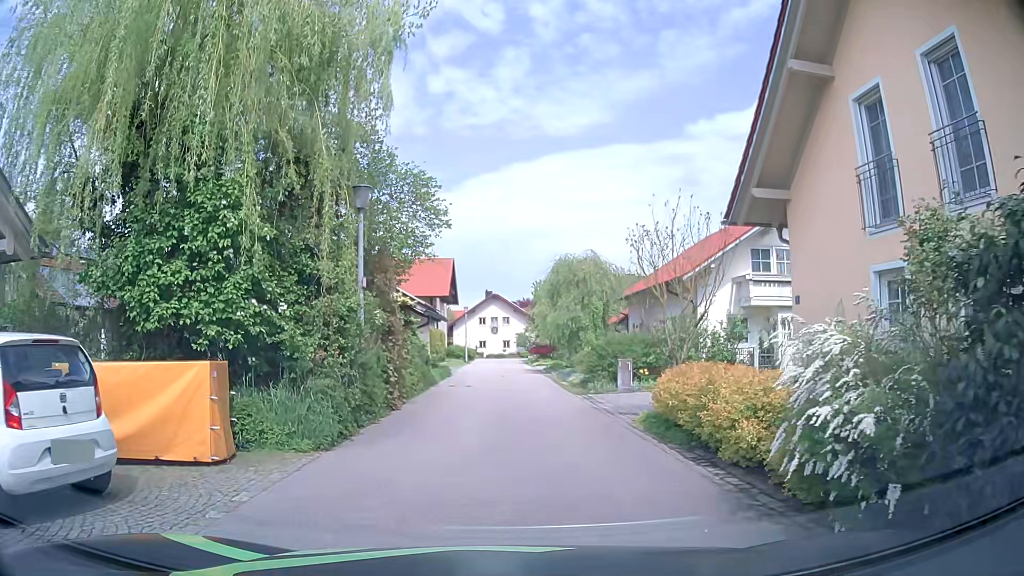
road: residential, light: Day
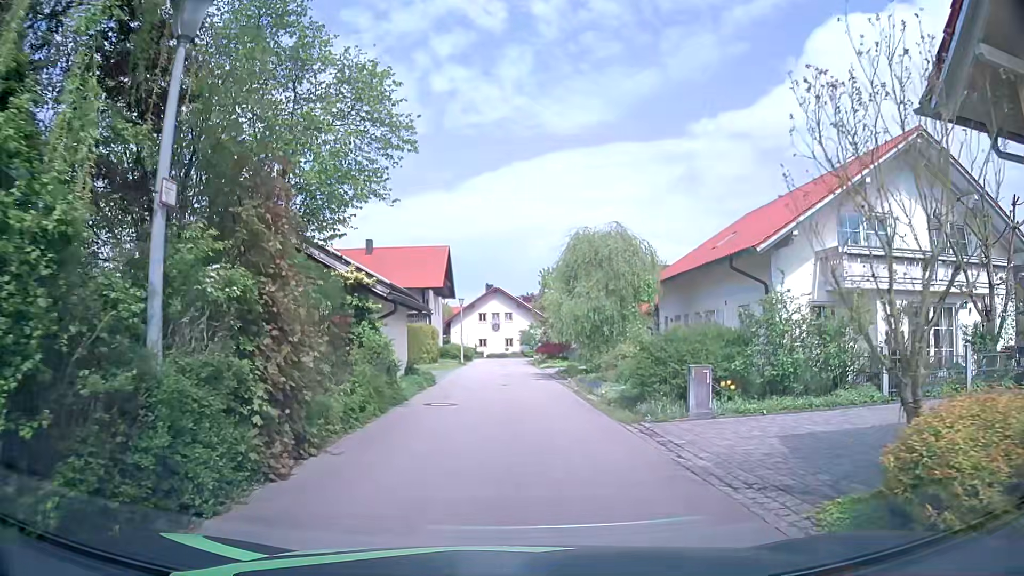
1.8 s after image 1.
(+0.4, +7.6) m; +2°
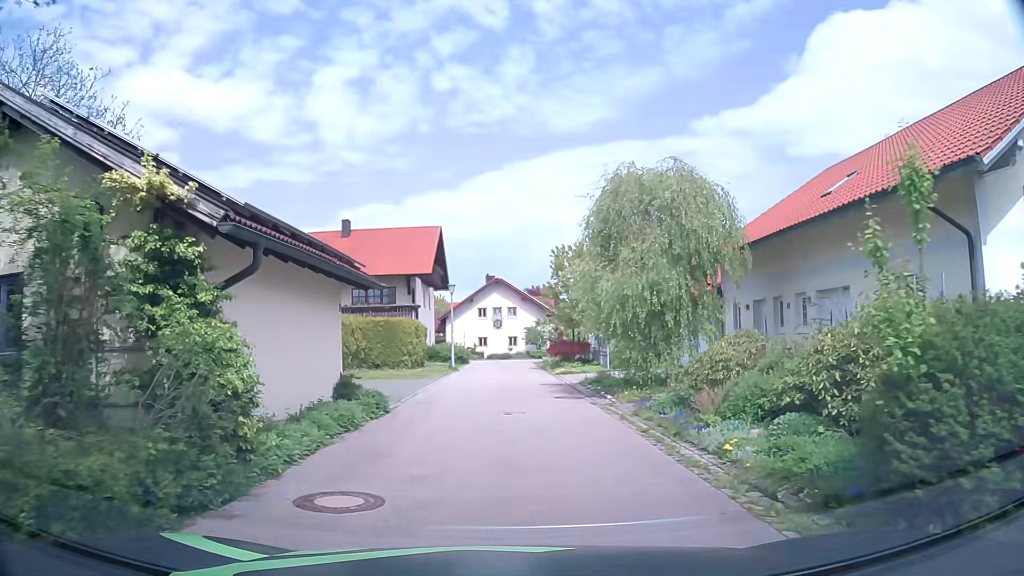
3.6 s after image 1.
(+0.1, +9.6) m; 0°
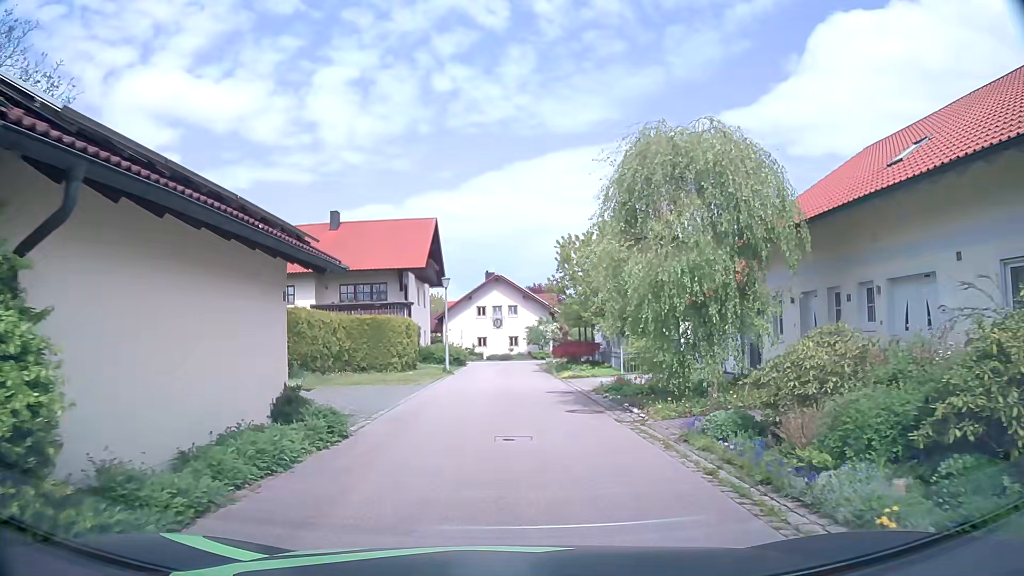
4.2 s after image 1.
(0.0, +3.5) m; 0°
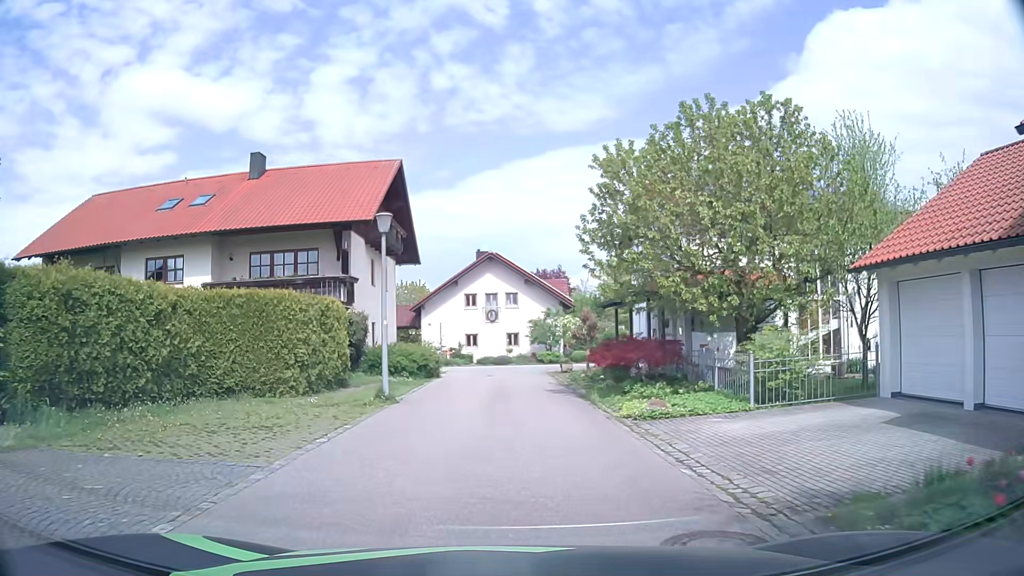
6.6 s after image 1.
(+0.1, +14.7) m; +1°
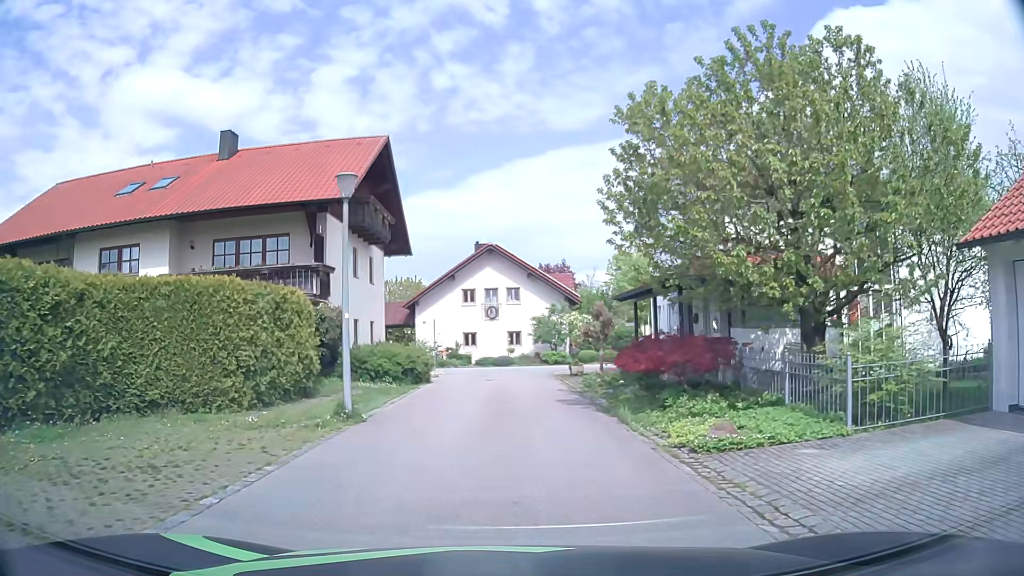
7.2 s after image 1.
(0.0, +3.7) m; -1°
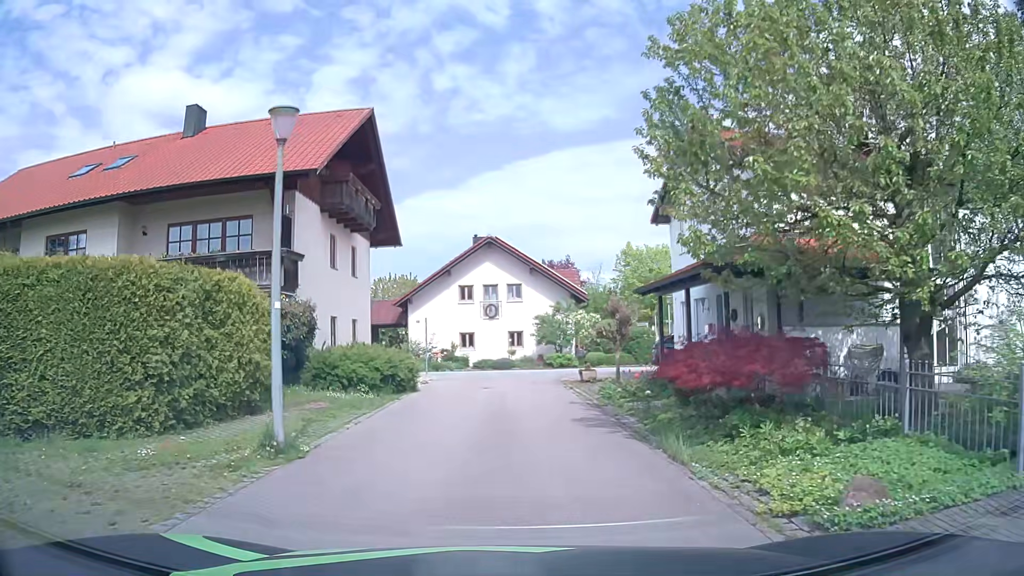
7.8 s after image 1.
(0.0, +3.5) m; 0°
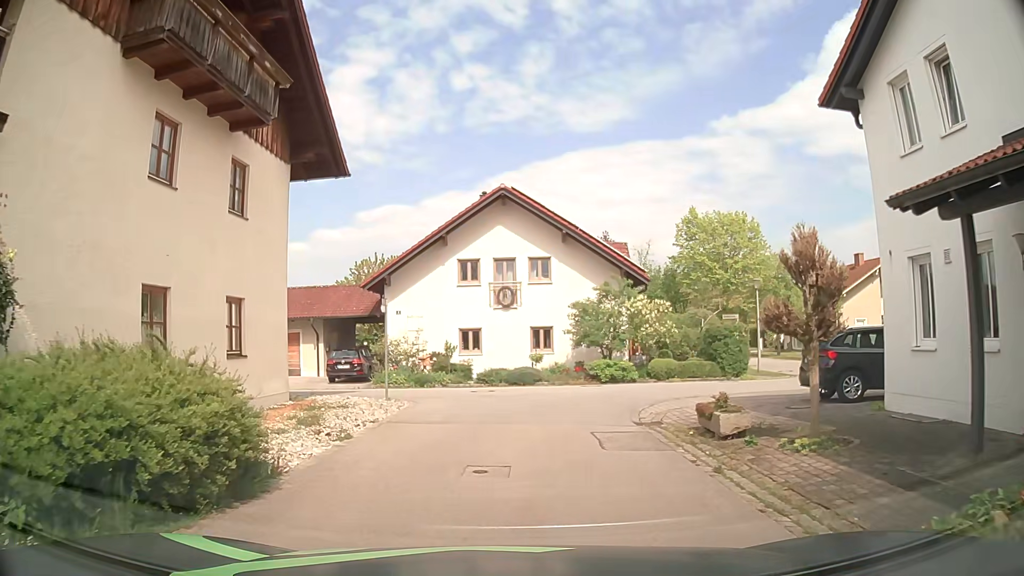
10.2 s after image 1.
(0.0, +13.0) m; -1°
